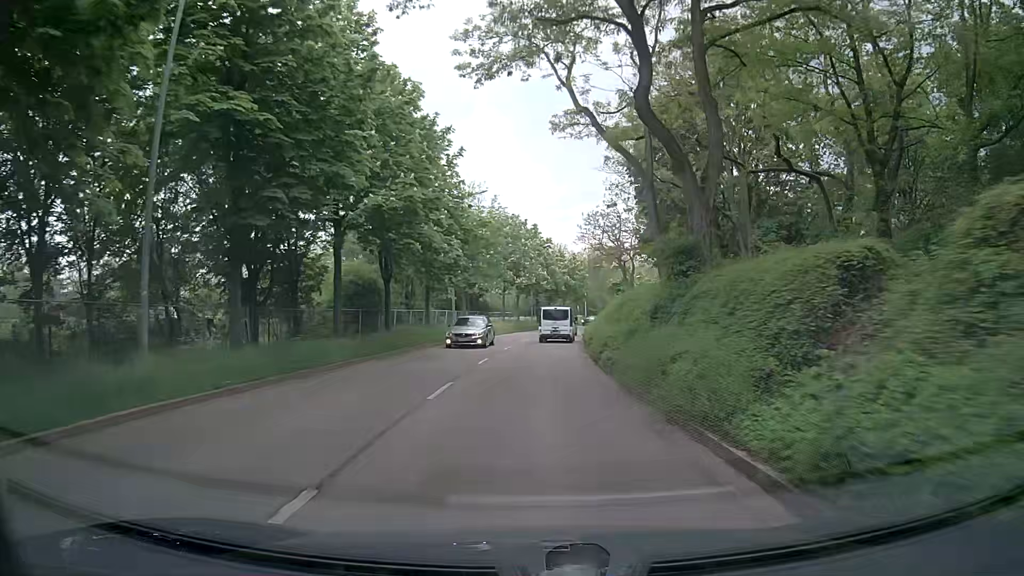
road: tertiary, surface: asphalt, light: Day
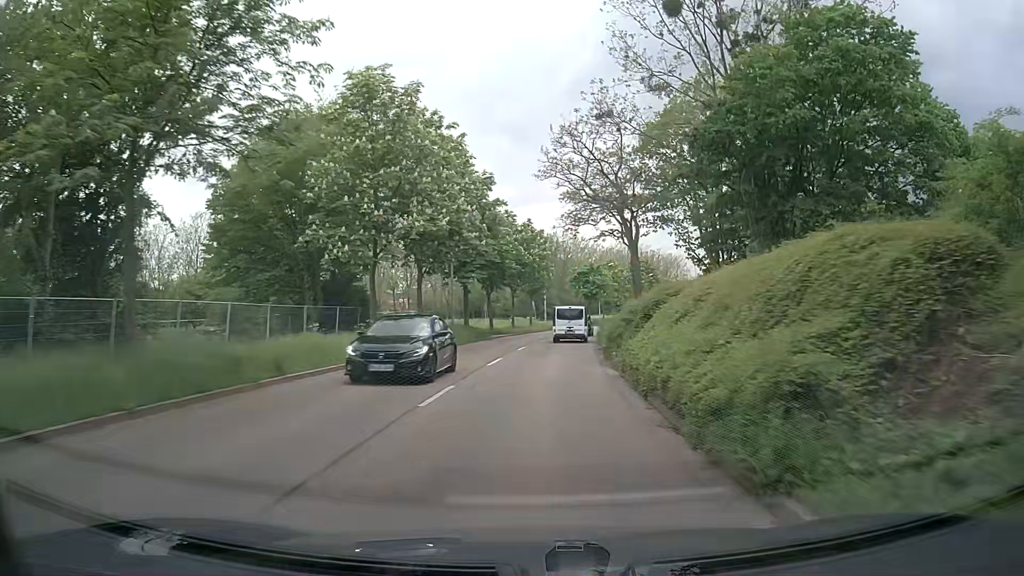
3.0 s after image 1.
(+0.9, +36.7) m; +4°
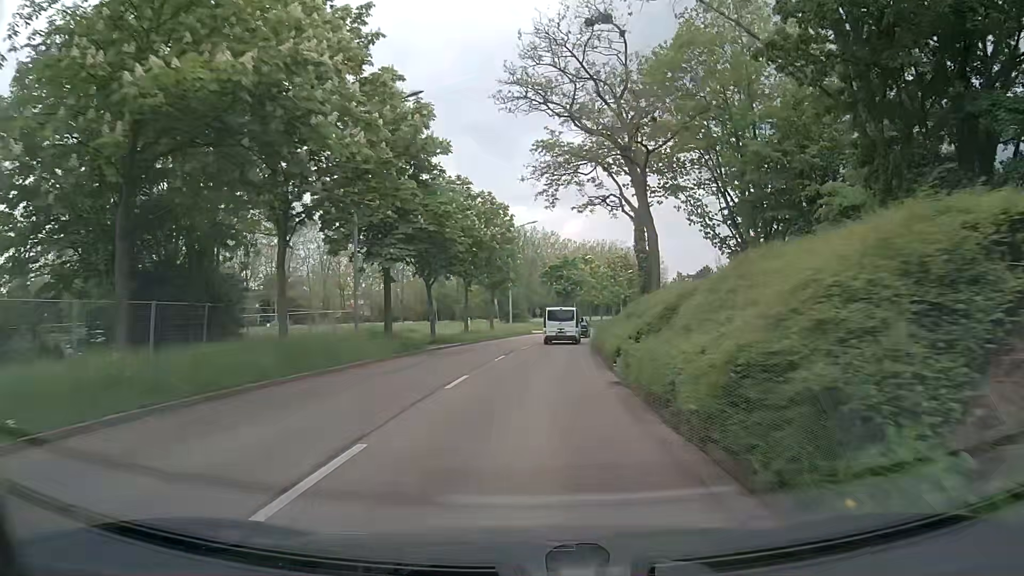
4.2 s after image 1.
(+0.4, +15.0) m; +2°
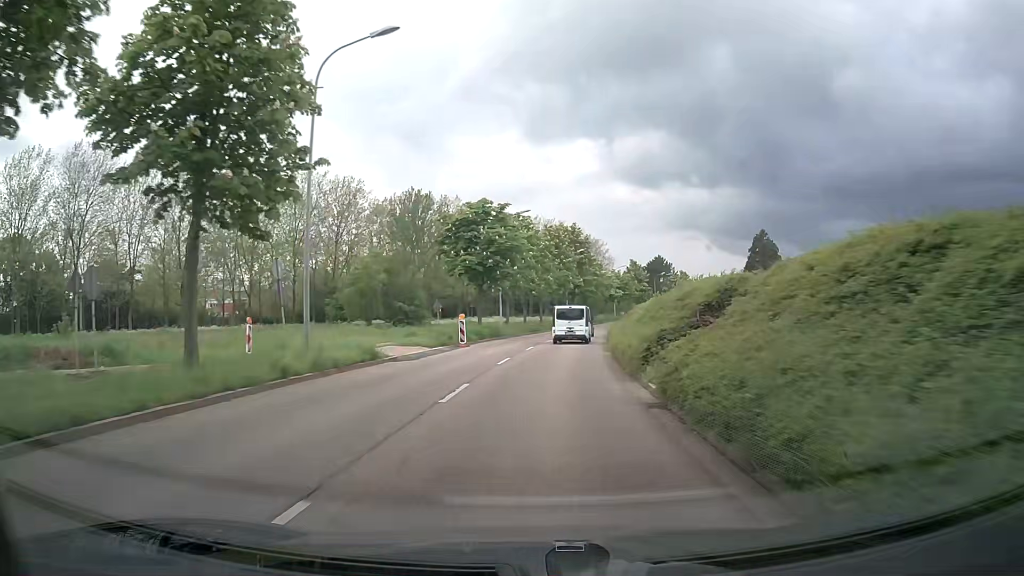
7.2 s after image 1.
(+2.4, +37.9) m; +7°
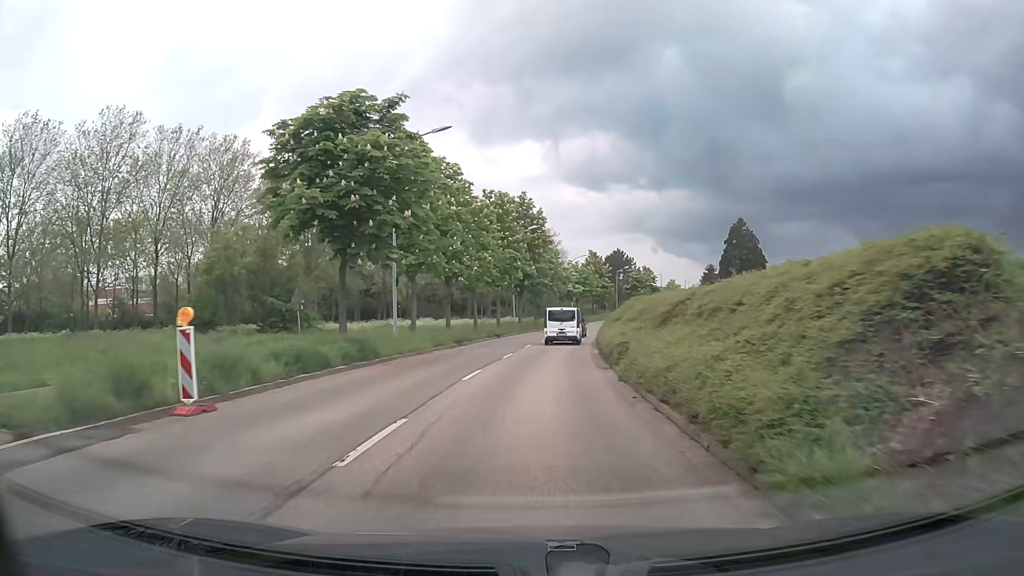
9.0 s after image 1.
(+1.0, +22.5) m; +5°
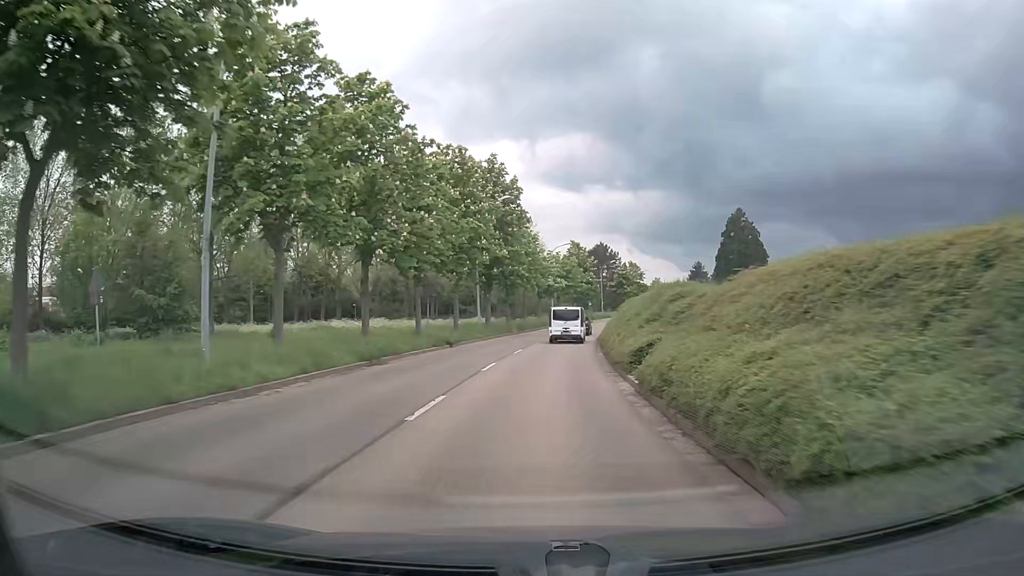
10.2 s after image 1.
(+0.1, +14.9) m; +2°
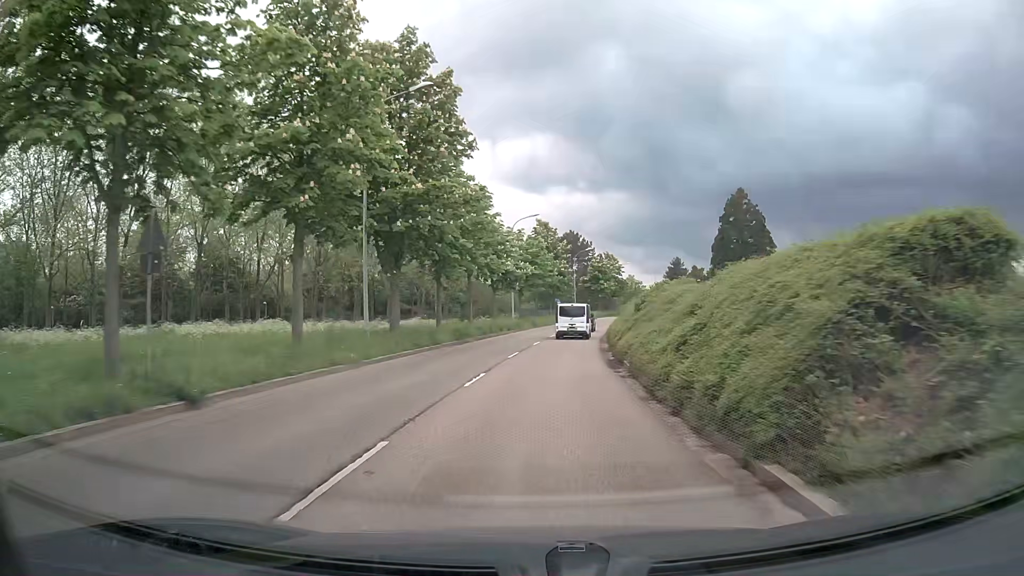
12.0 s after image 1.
(+0.6, +22.5) m; +3°
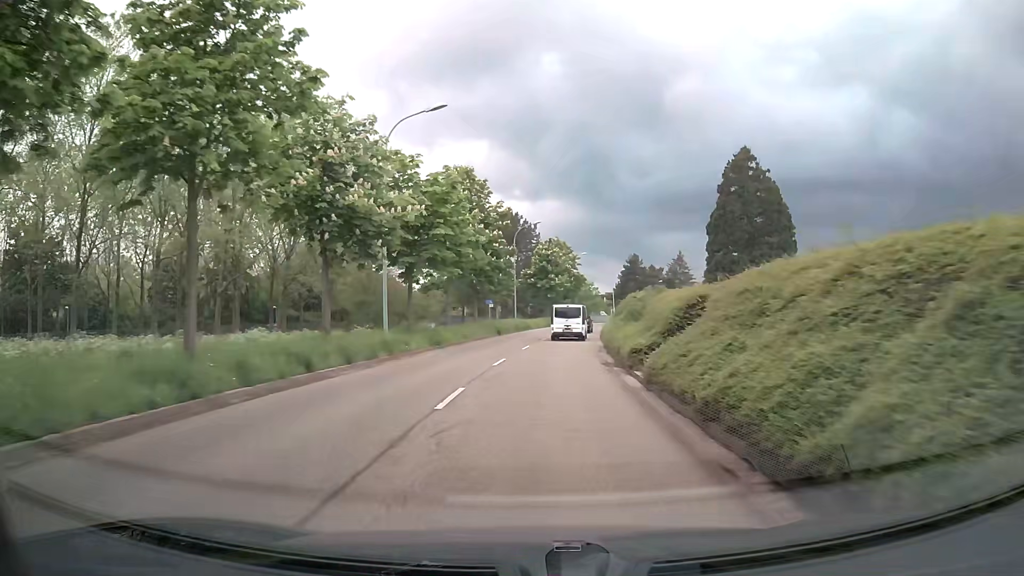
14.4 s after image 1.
(+1.4, +30.1) m; +6°
(0, +10) (0, +20) (+1, +30) (+2, +40) (+3, +50) (+5, +60) (+7, +70) (+9, +79) (+11, +89) (+14, +99) m
